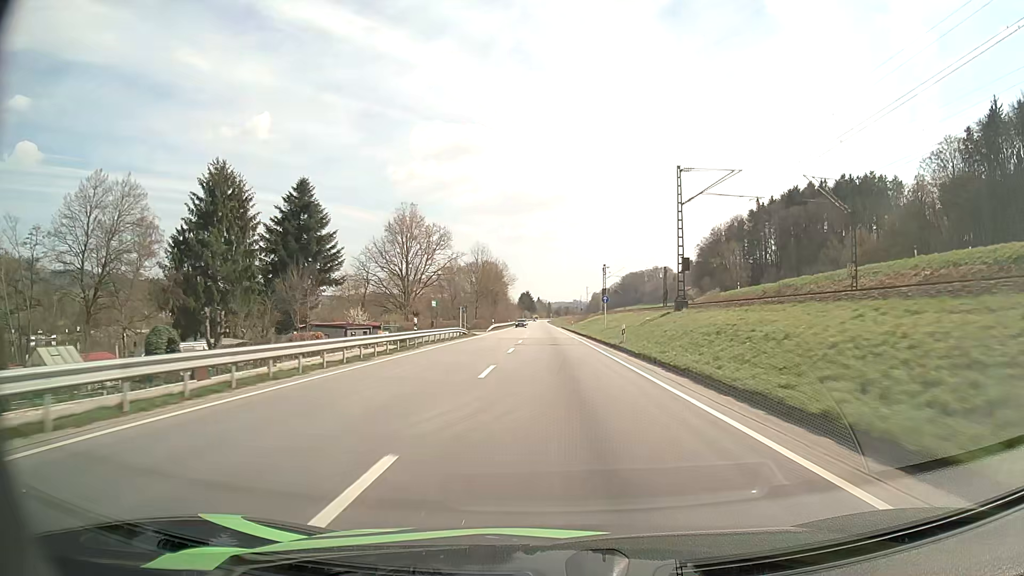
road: primary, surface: asphalt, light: Day
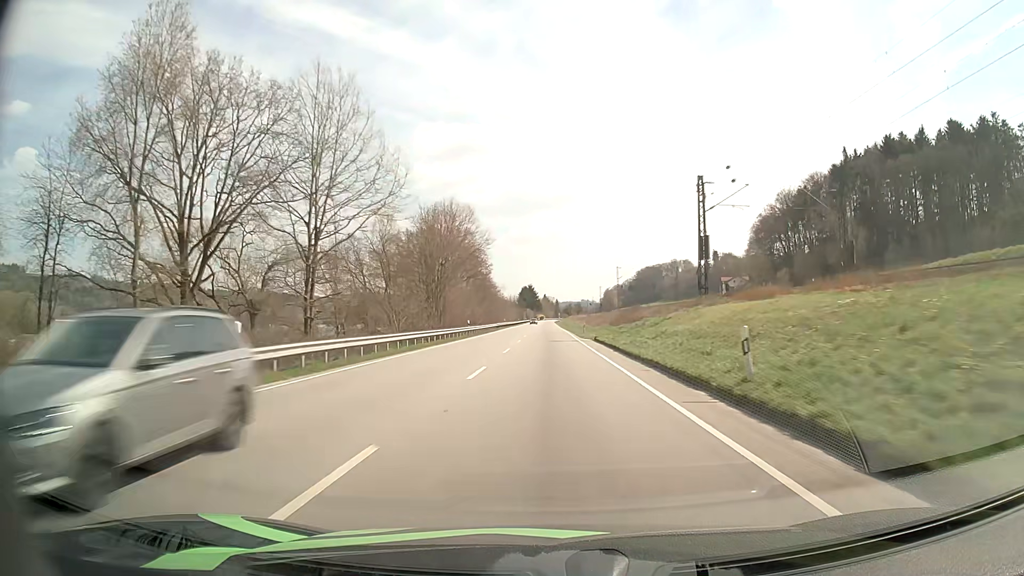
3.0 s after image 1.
(0.0, +73.6) m; 0°
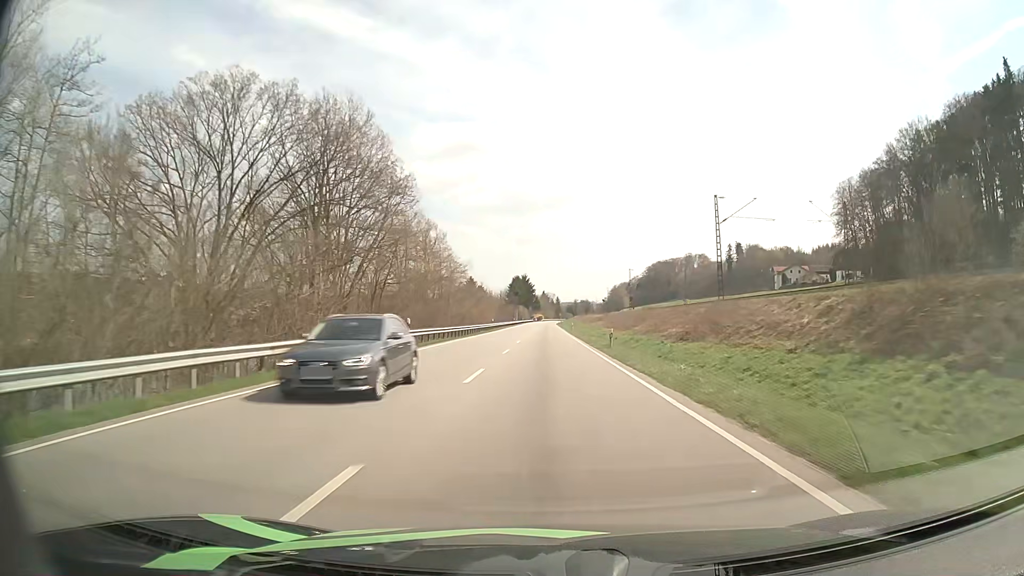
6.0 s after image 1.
(-0.3, +74.6) m; 0°
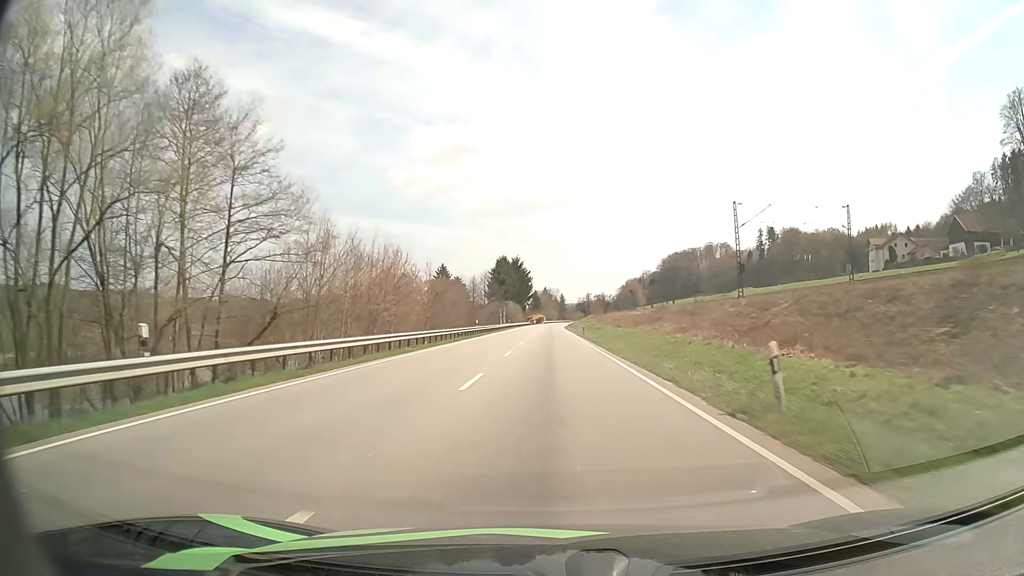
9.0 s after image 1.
(-0.2, +75.1) m; 0°
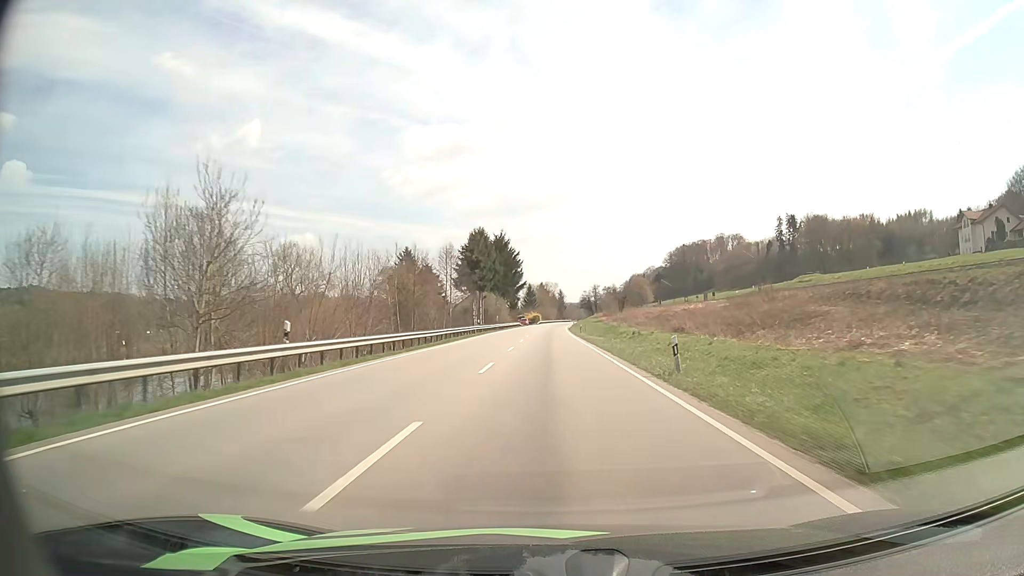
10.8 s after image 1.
(+0.1, +44.9) m; 0°
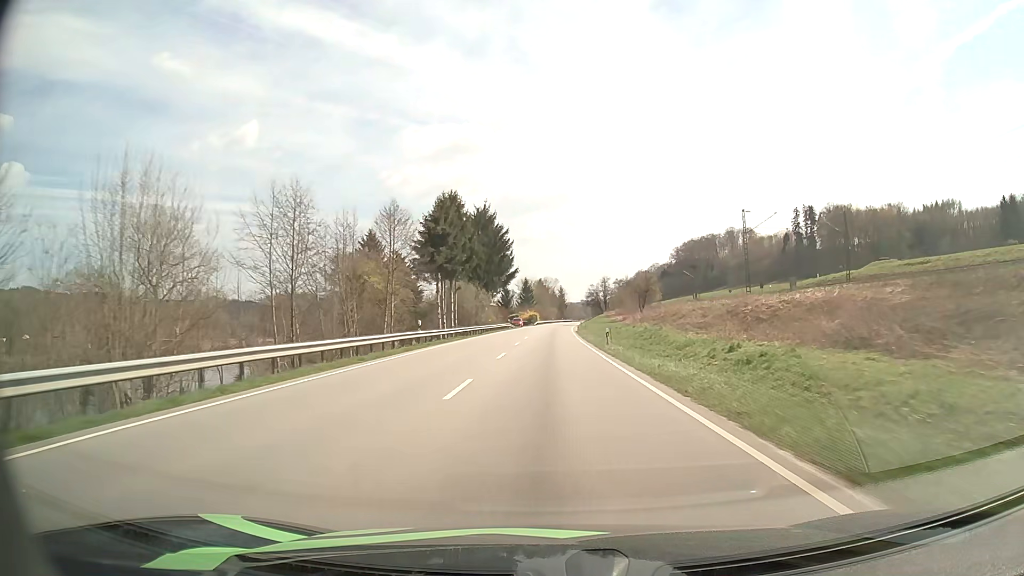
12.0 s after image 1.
(0.0, +29.9) m; 0°
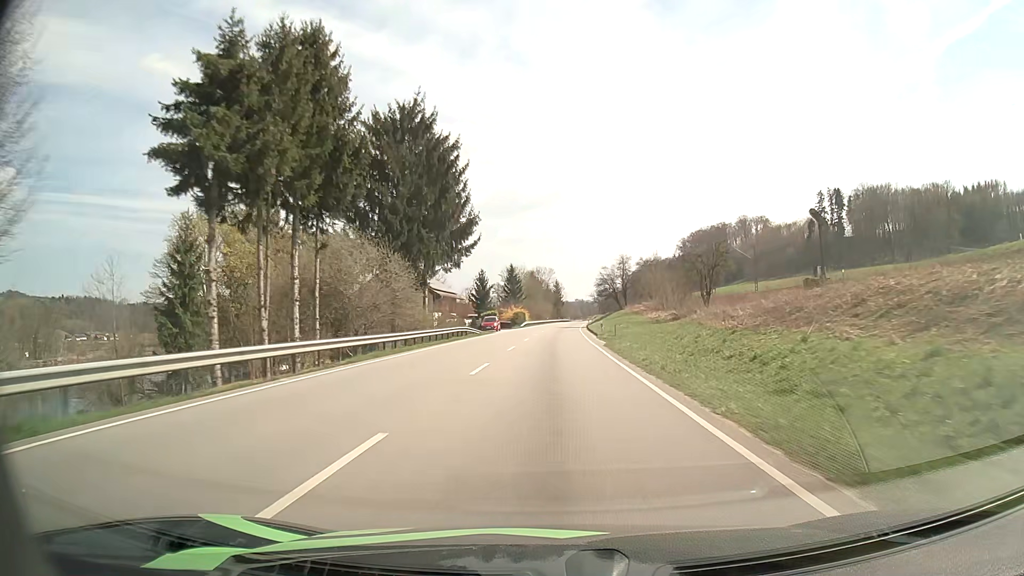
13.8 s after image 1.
(+0.1, +44.6) m; 0°
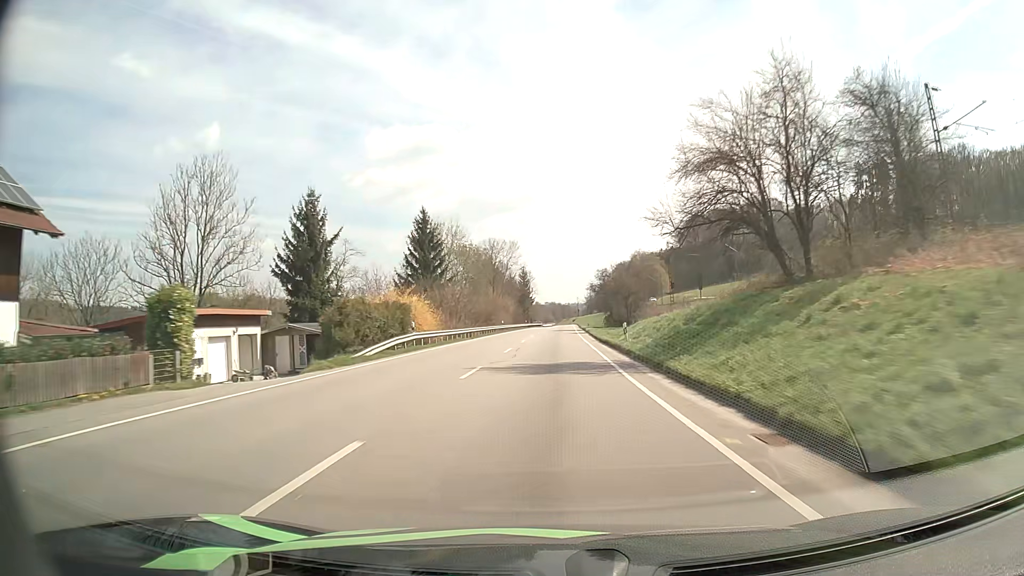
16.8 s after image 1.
(+1.6, +74.0) m; +3°
(0, +10) (0, +20) (0, +30) (0, +40) (+1, +50) (+1, +60) (+1, +70) (+1, +80) (+2, +90) (+2, +100) m
